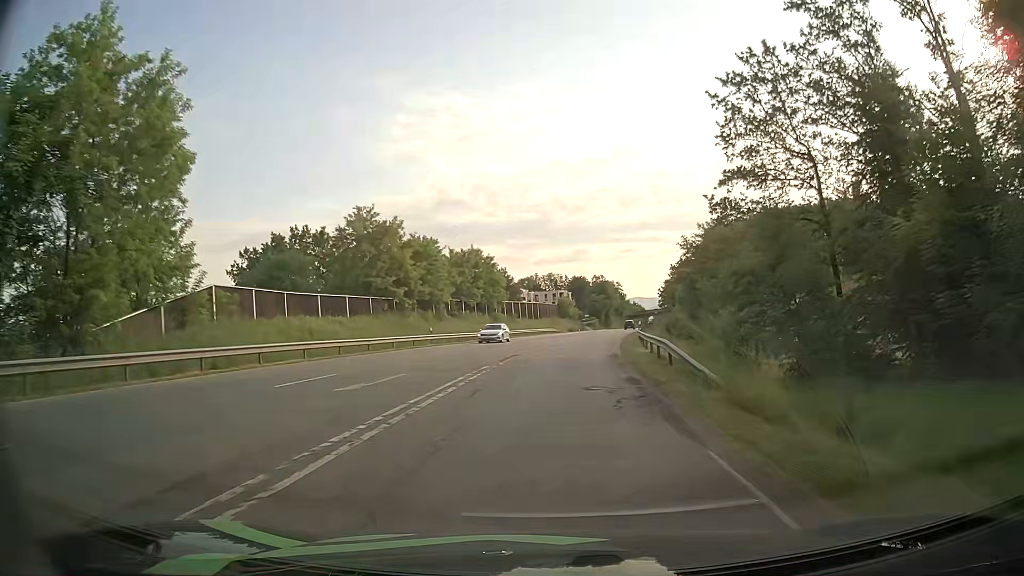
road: secondary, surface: asphalt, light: Day
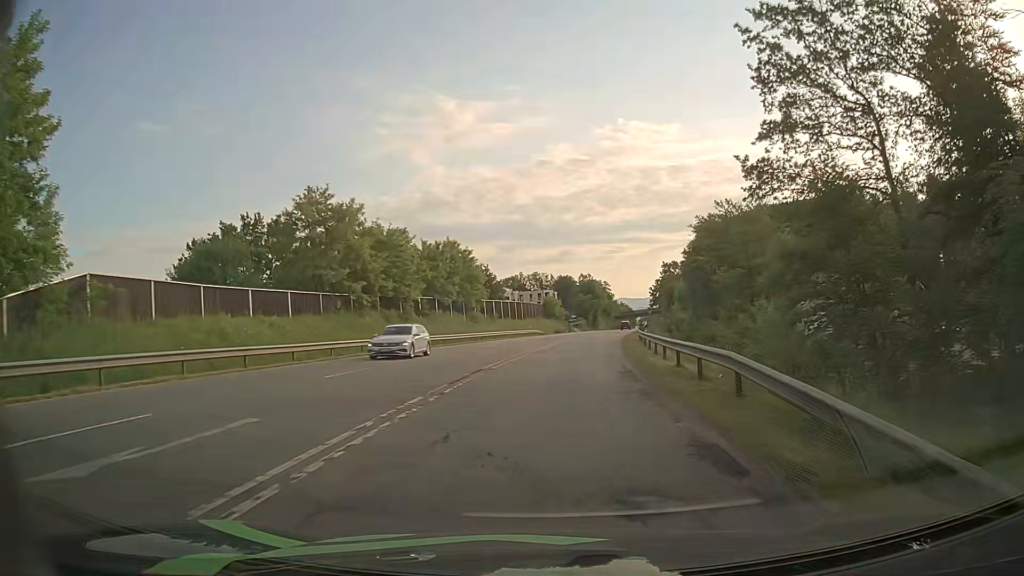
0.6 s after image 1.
(+0.1, +8.9) m; +2°
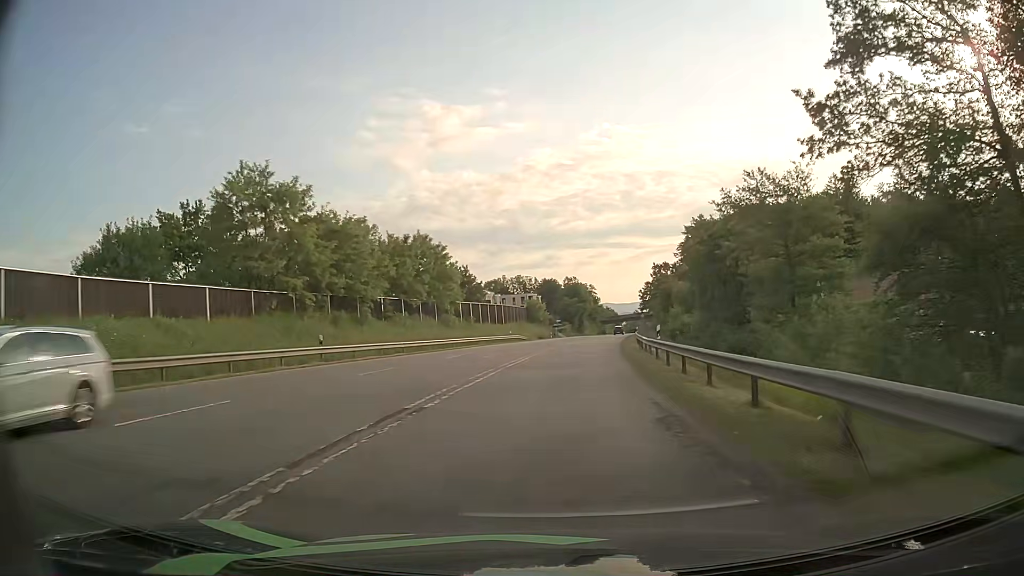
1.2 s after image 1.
(+0.1, +8.9) m; +1°
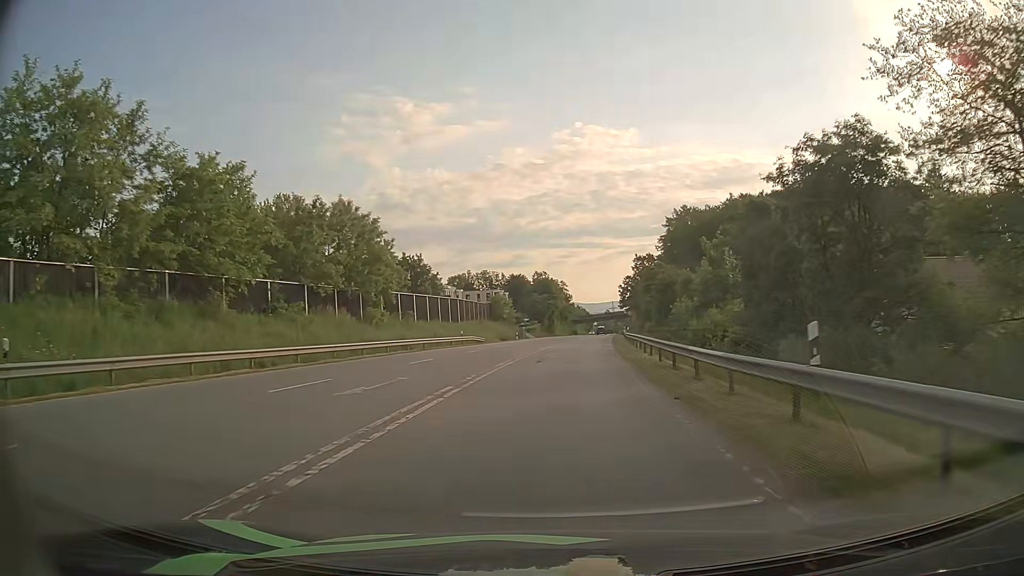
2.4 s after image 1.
(+0.4, +18.1) m; +3°
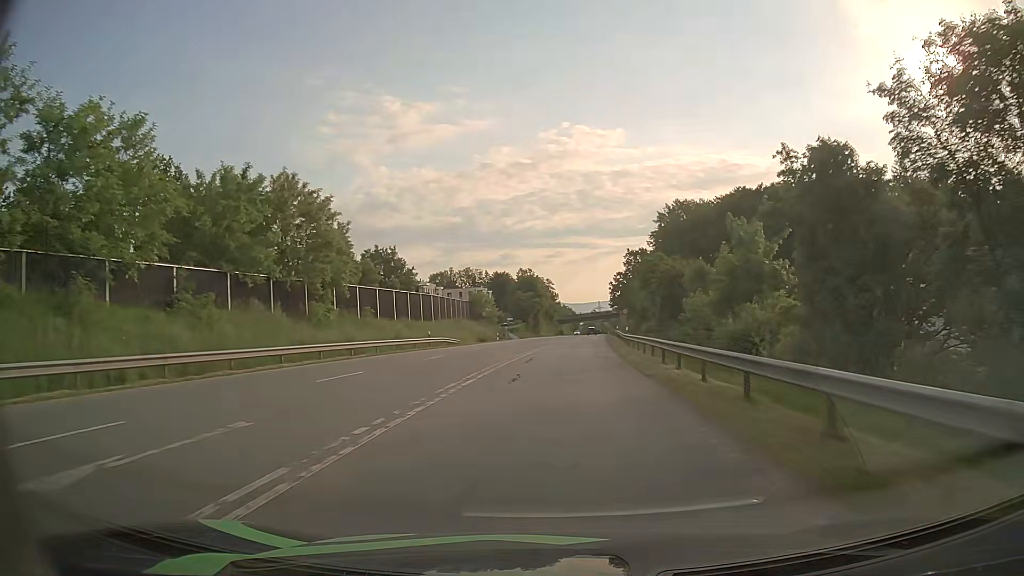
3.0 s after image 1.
(+0.1, +9.3) m; +1°
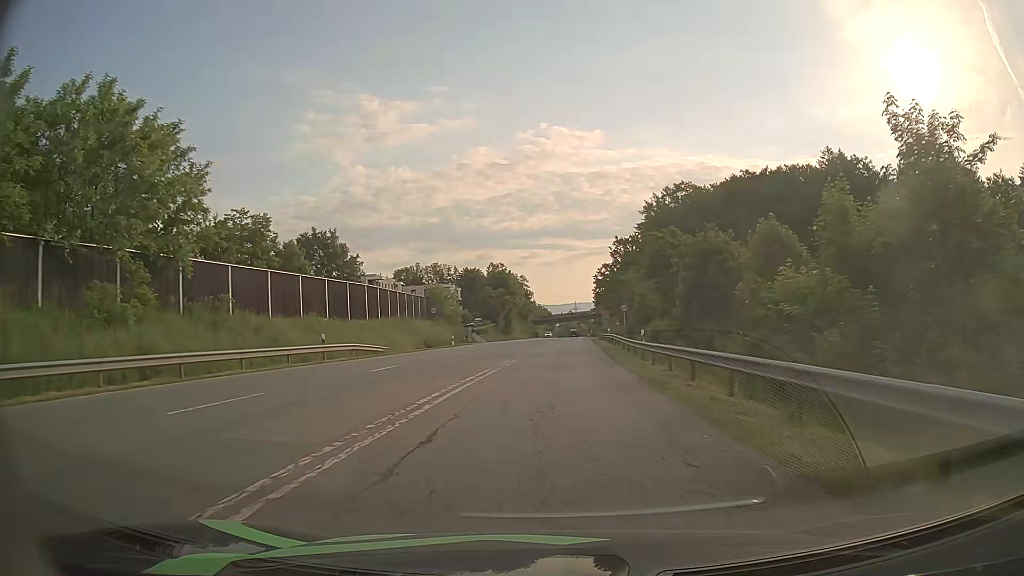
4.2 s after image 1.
(+0.3, +18.8) m; +2°
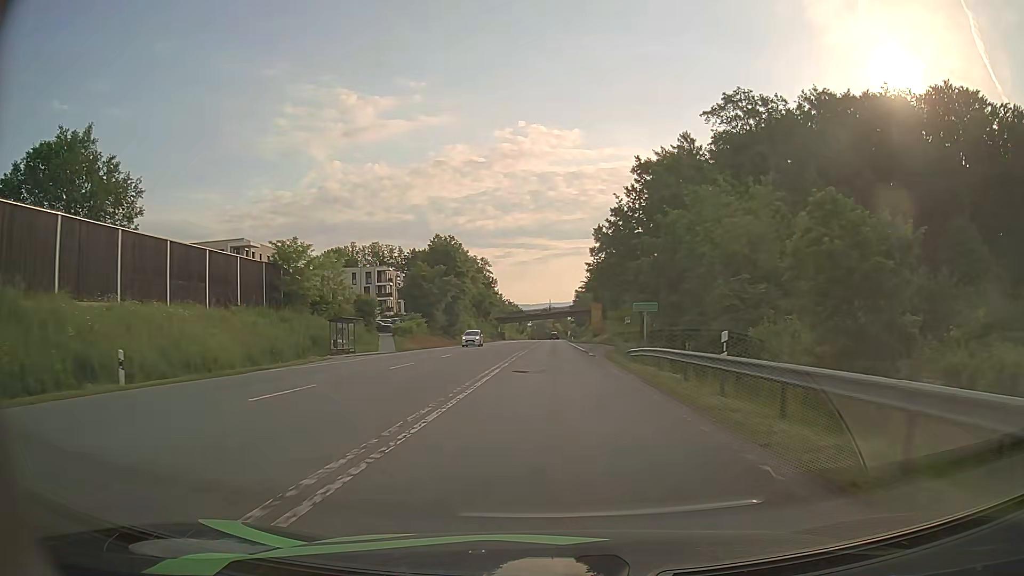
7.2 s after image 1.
(+1.2, +47.4) m; +2°
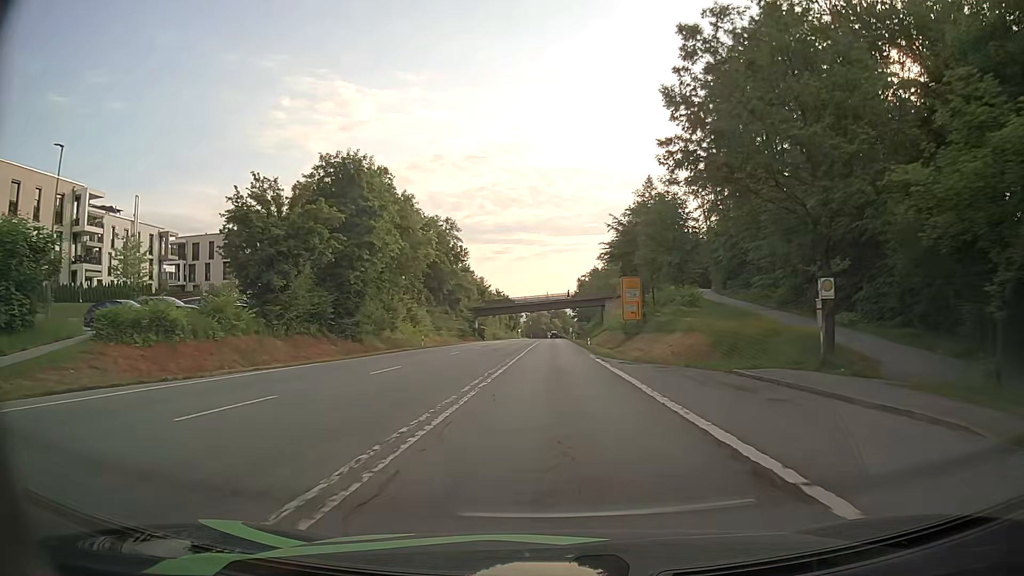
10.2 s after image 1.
(+0.2, +49.1) m; 0°
(0, +10) (0, +20) (0, +30) (0, +40) (0, +50) (0, +60) (0, +70) (0, +80) (0, +90) (0, +100) m
